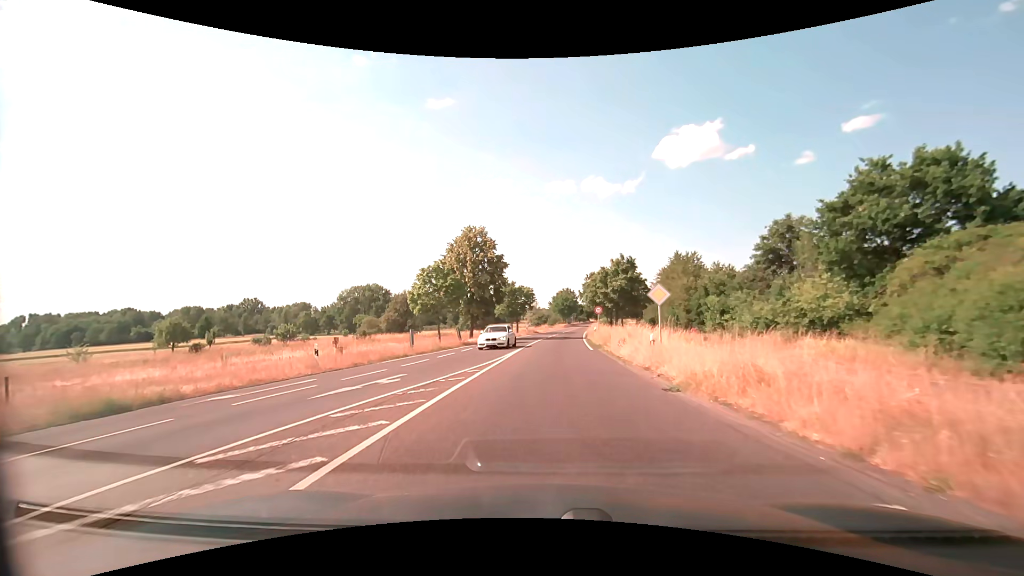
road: primary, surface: asphalt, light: Day
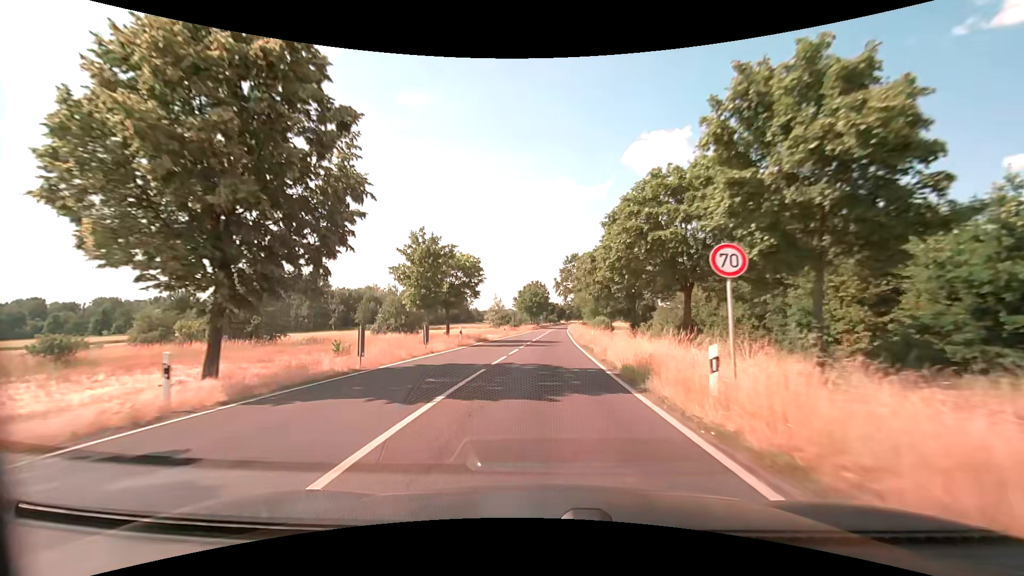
(+0.7, +35.9) m; +3°
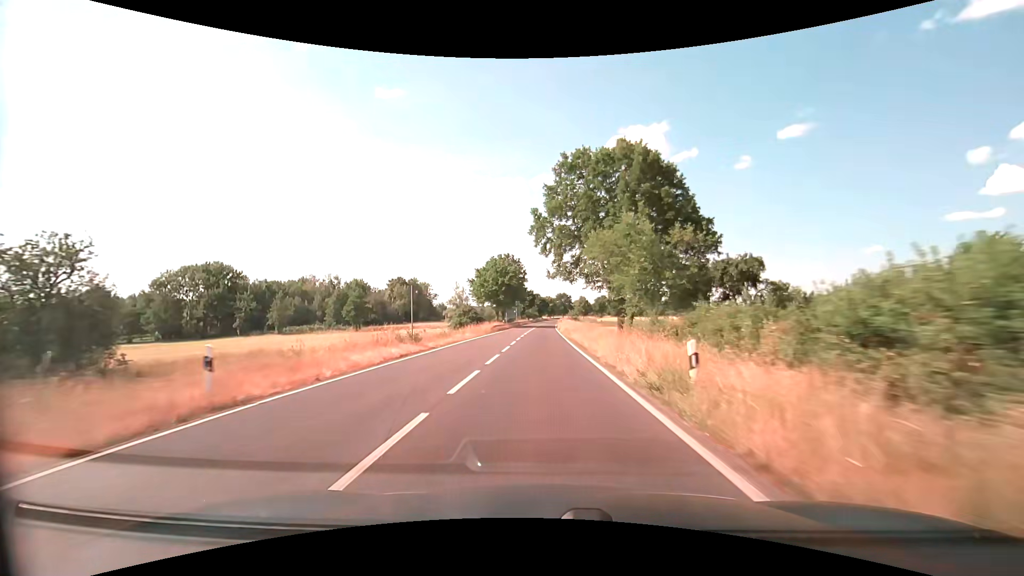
(+1.2, +50.6) m; +2°
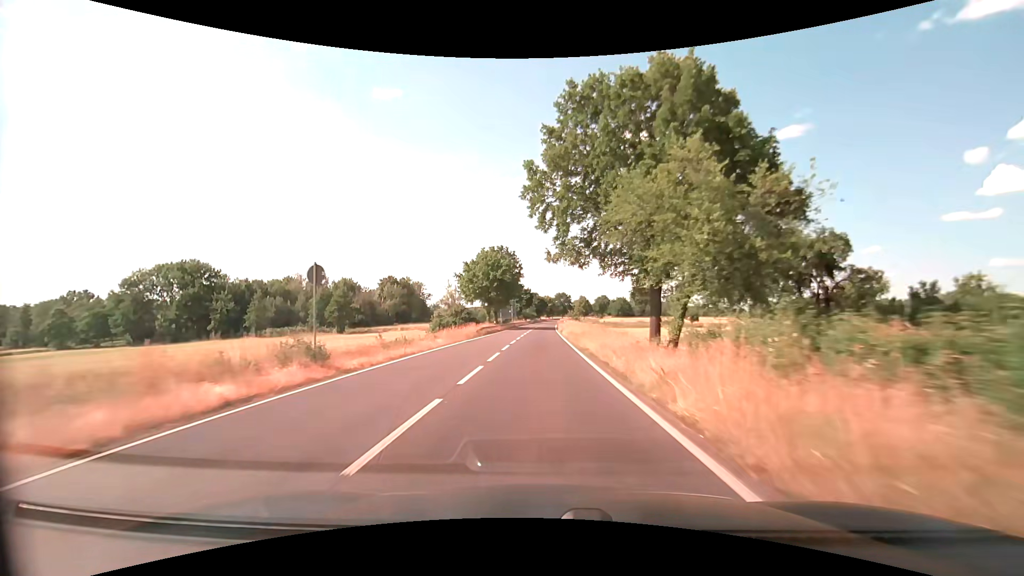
(0.0, +10.8) m; 0°
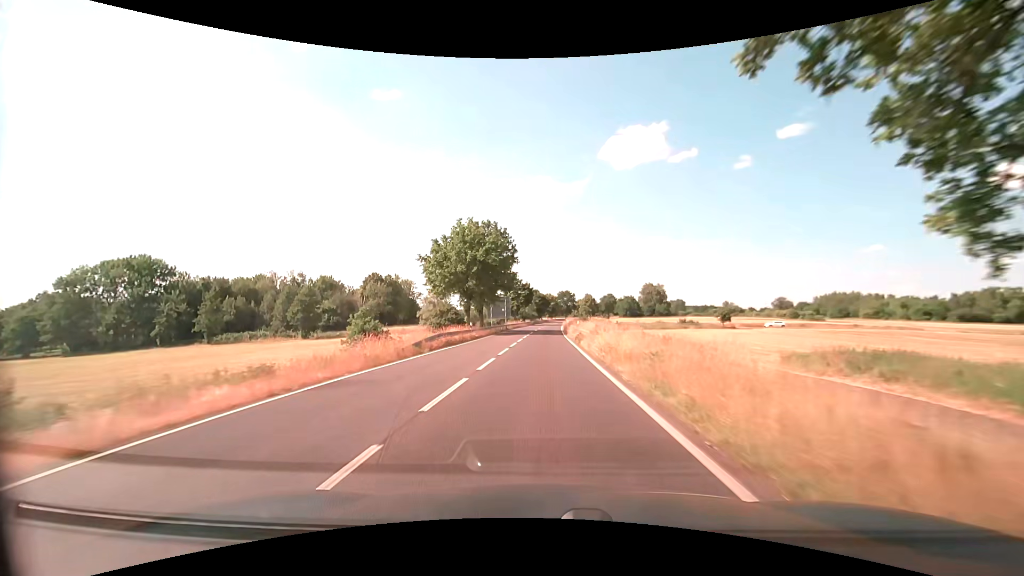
(0.0, +21.4) m; 0°
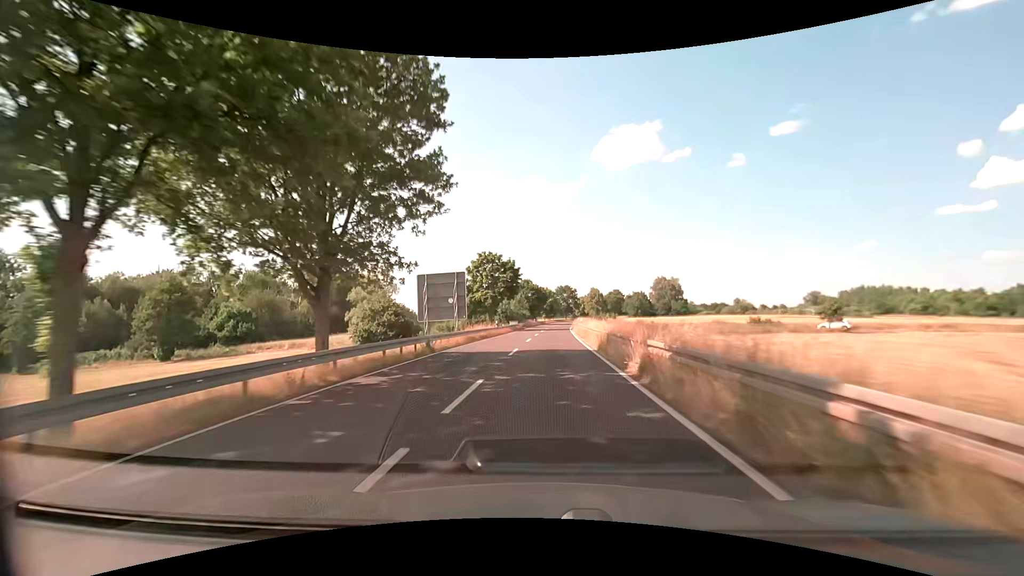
(-0.2, +42.7) m; 0°
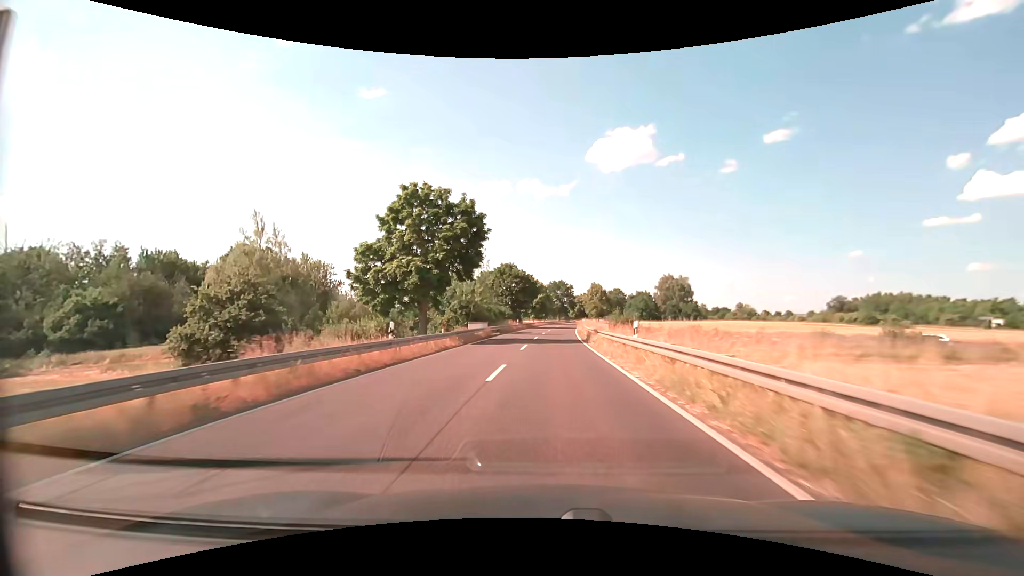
(+0.2, +32.3) m; +1°
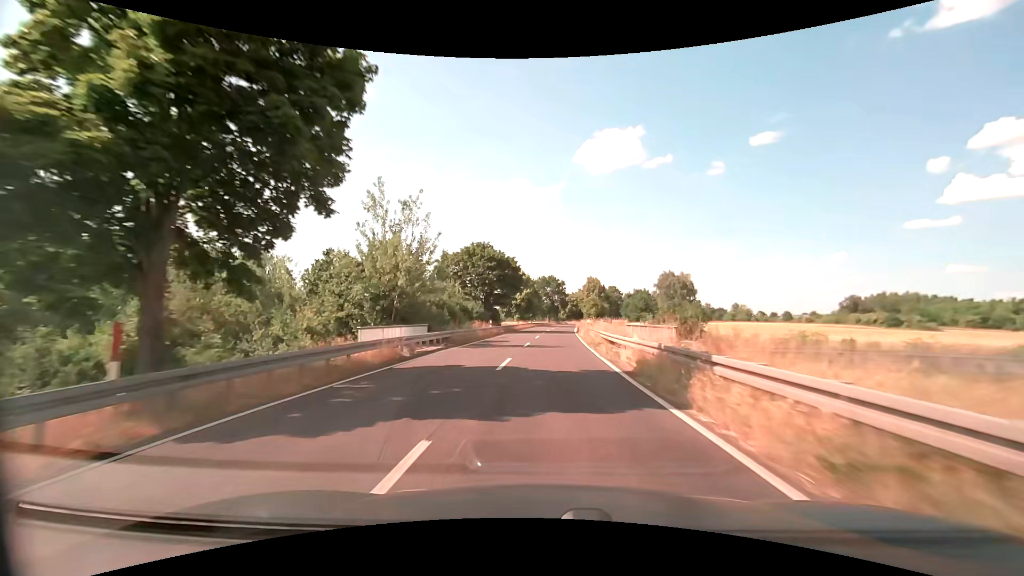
(+0.2, +21.6) m; +1°
(0, +10) (0, +20) (+1, +30) (+1, +40) (+1, +50) (+2, +60) (+3, +70) (+3, +80) (+4, +90) (+5, +100) m
